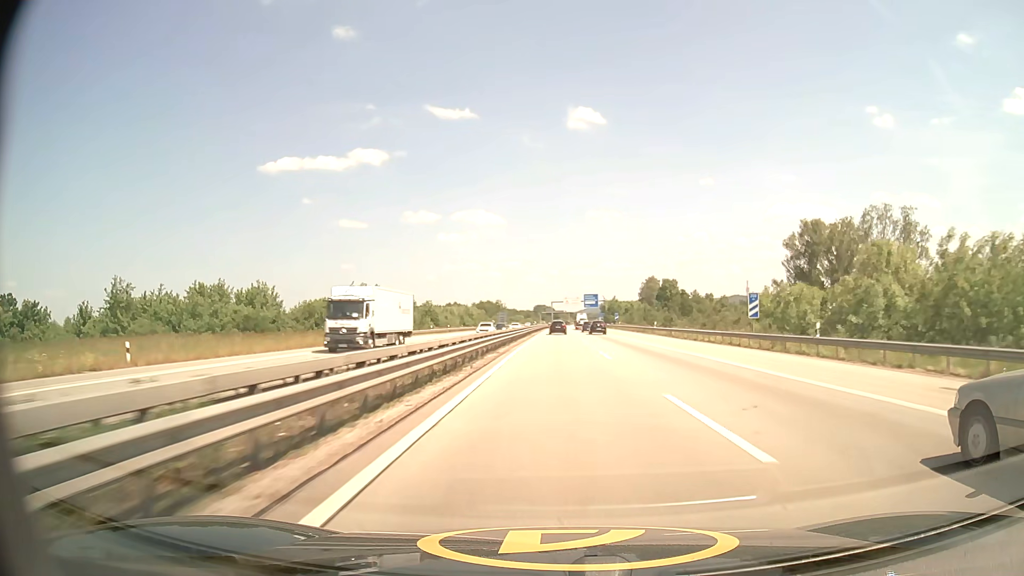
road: motorway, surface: asphalt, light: Day
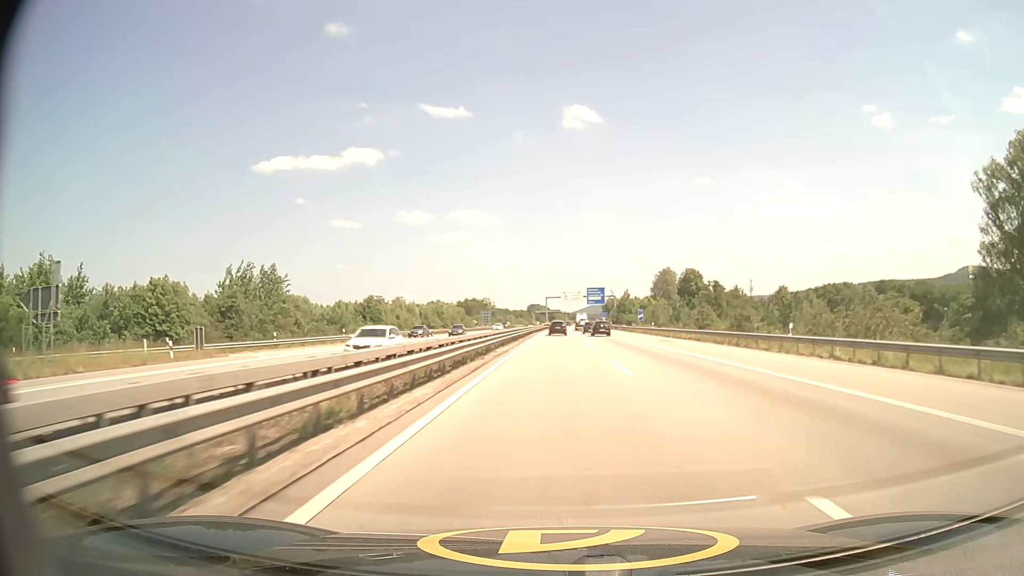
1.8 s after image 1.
(+0.2, +43.8) m; 0°
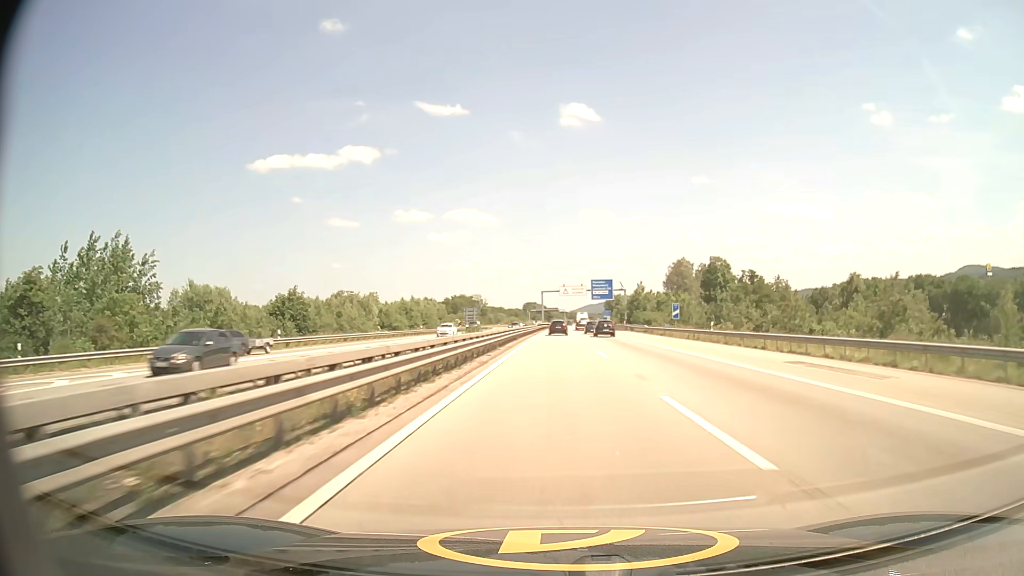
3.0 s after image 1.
(+0.1, +29.2) m; 0°
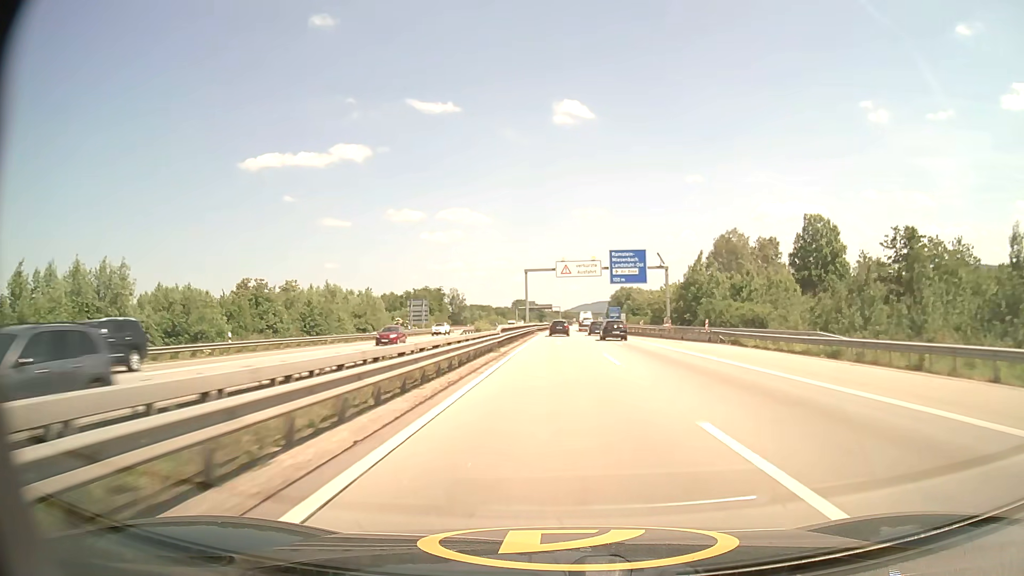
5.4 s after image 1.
(+0.3, +57.5) m; +1°
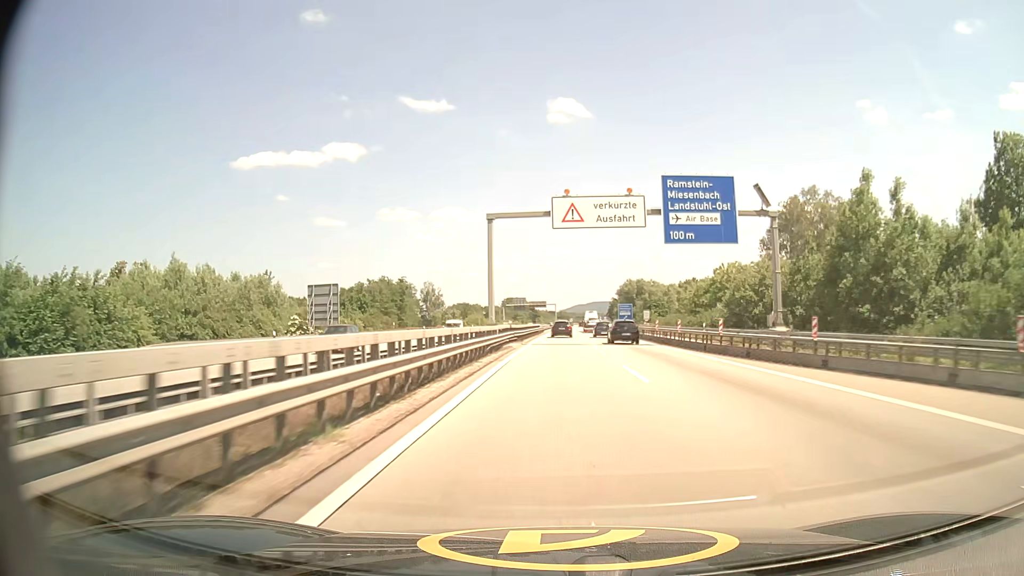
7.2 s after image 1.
(+0.2, +42.5) m; +1°
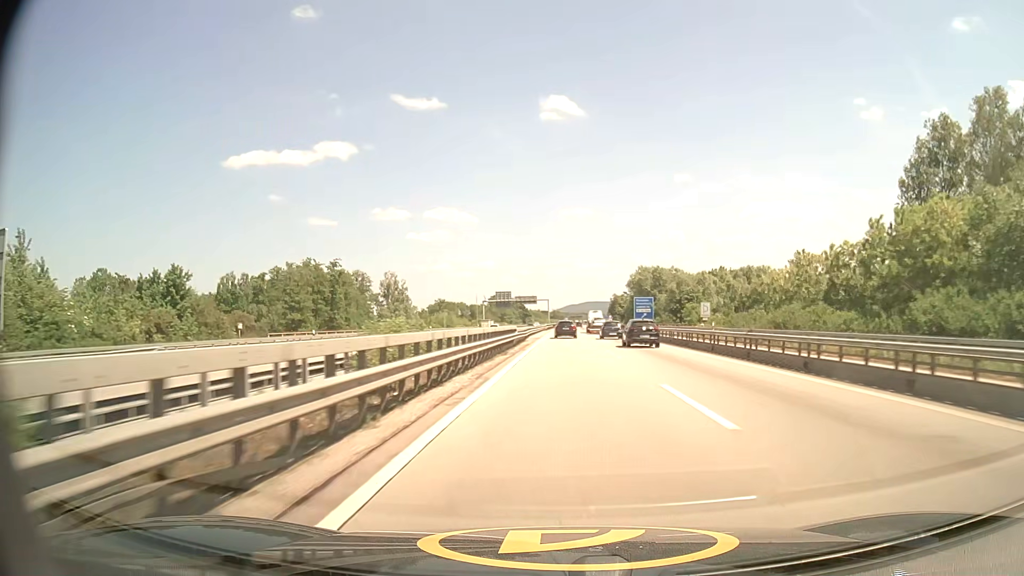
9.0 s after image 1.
(+0.2, +42.8) m; 0°
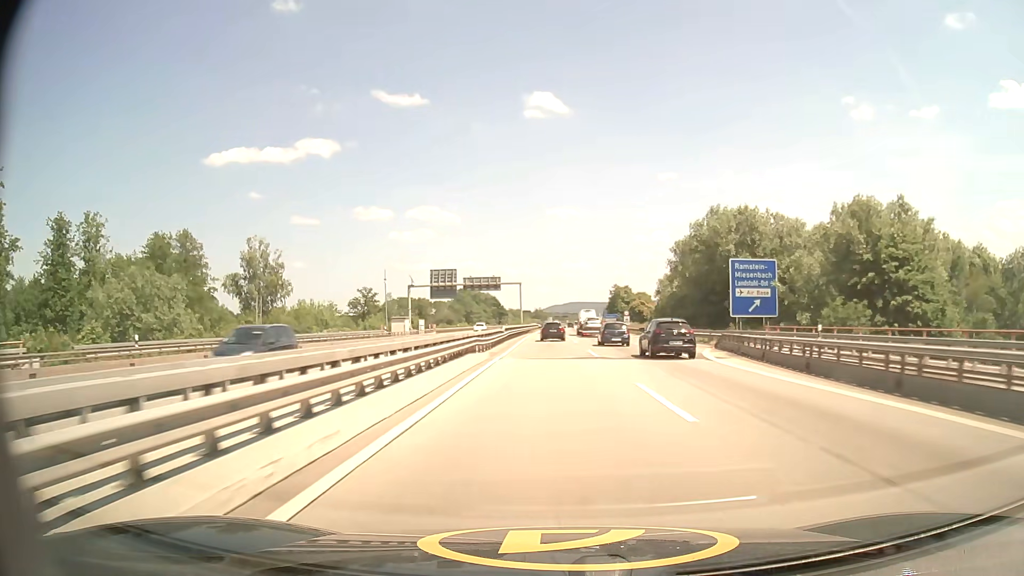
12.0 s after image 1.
(+1.3, +72.0) m; +2°
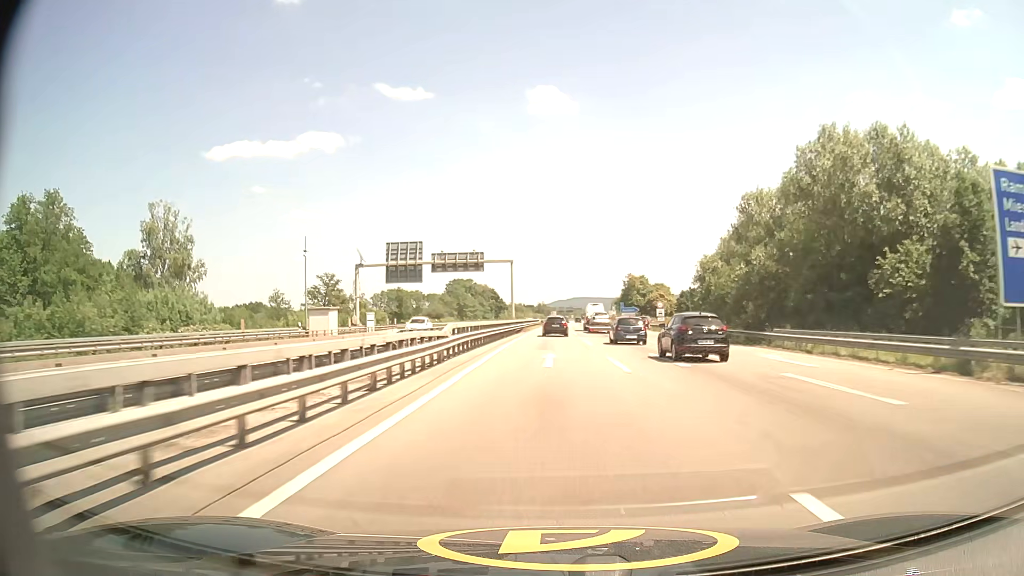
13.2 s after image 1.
(-0.1, +28.9) m; -1°
(0, +10) (0, +20) (0, +30) (0, +40) (0, +50) (0, +60) (0, +70) (0, +80) (0, +90) (+1, +100) m
